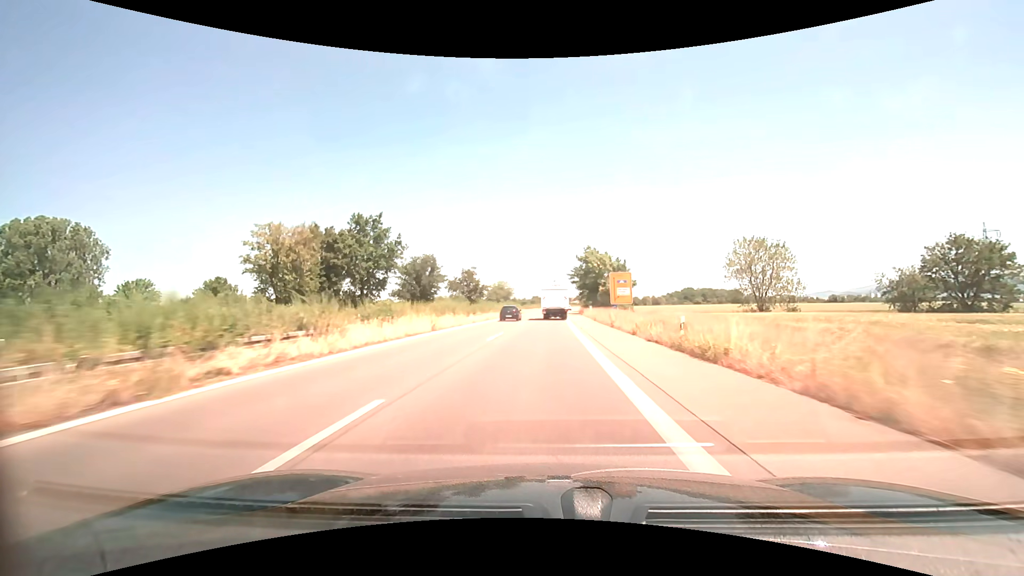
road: trunk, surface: asphalt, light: Day
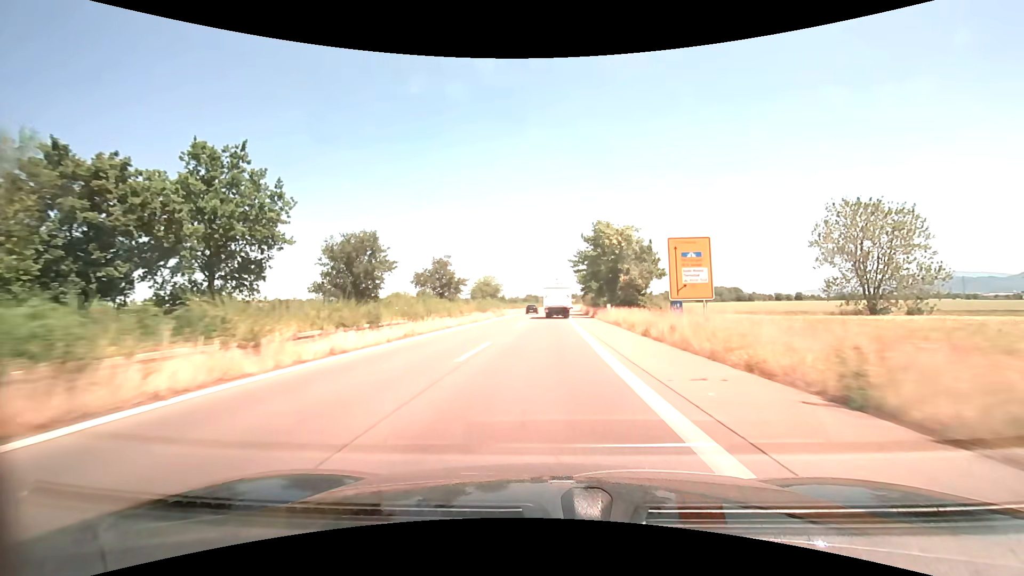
(+0.2, +25.3) m; +1°
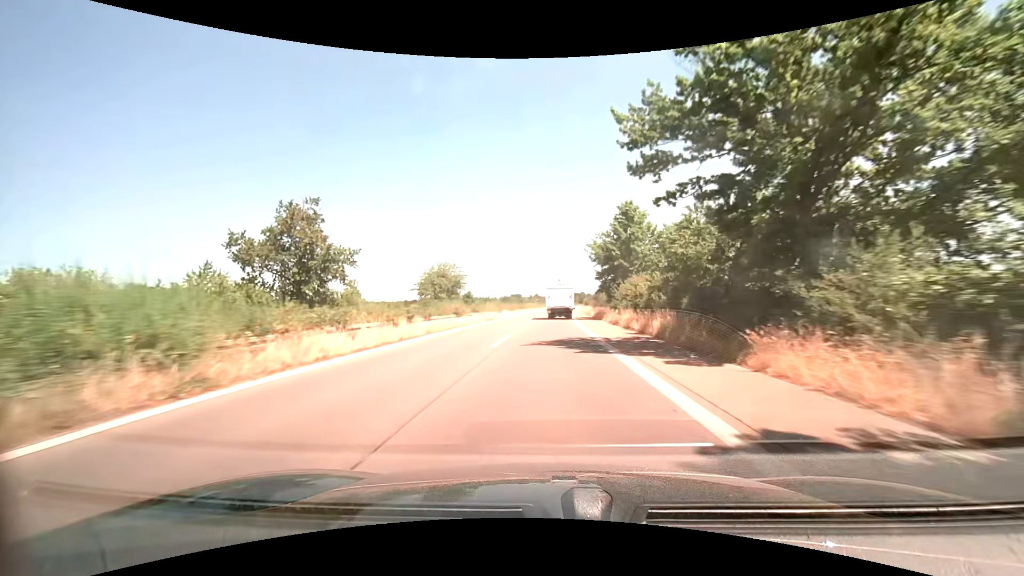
(+0.7, +50.3) m; +2°
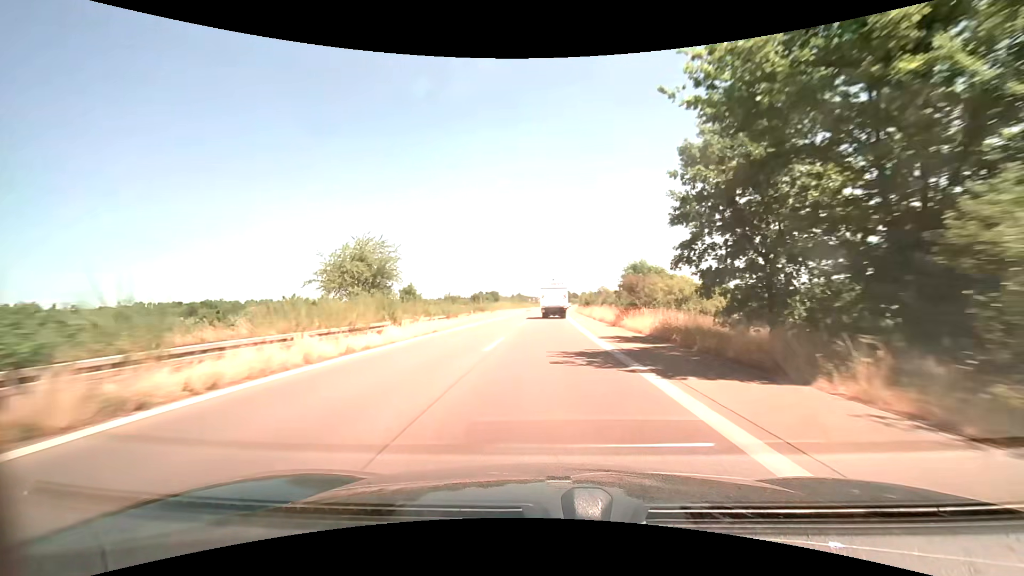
(+0.5, +37.5) m; +2°
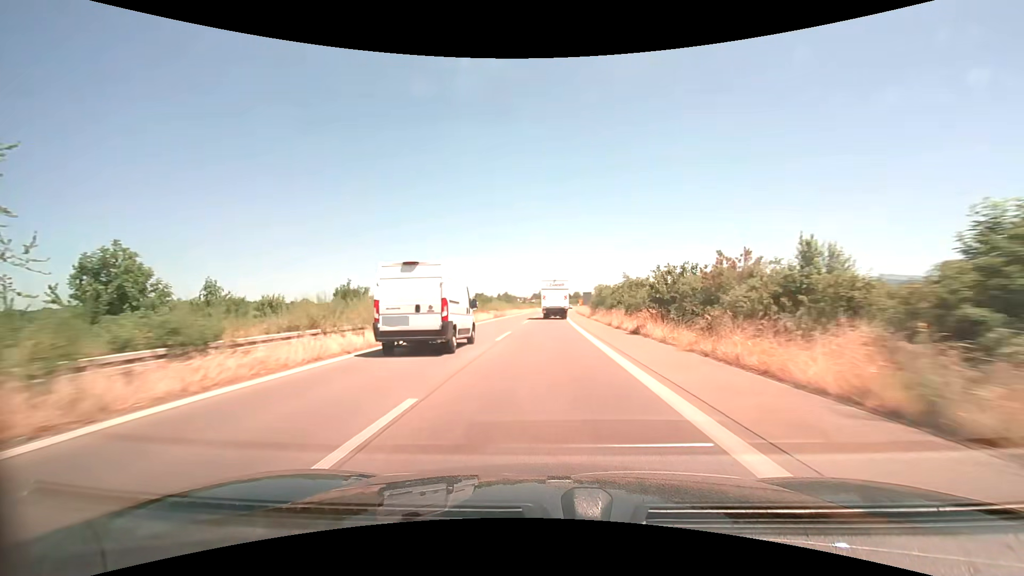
(+0.6, +49.7) m; +1°
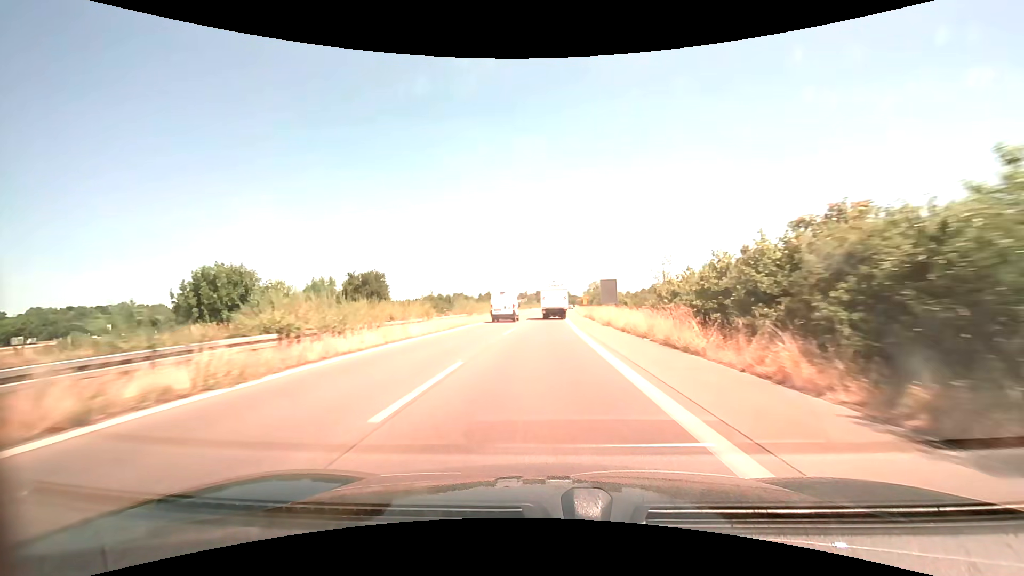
(+0.6, +49.6) m; +1°
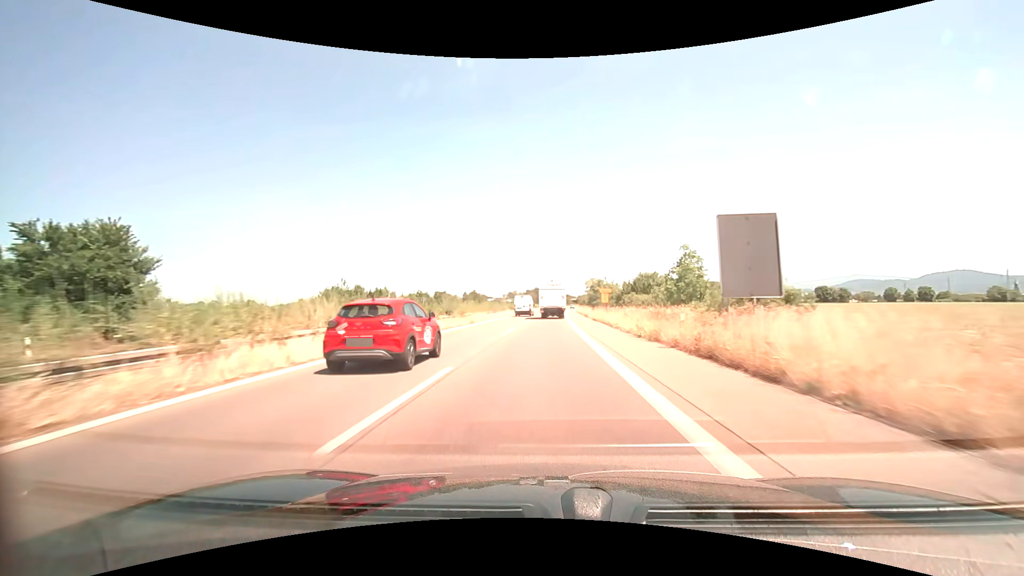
(+0.4, +37.4) m; +1°
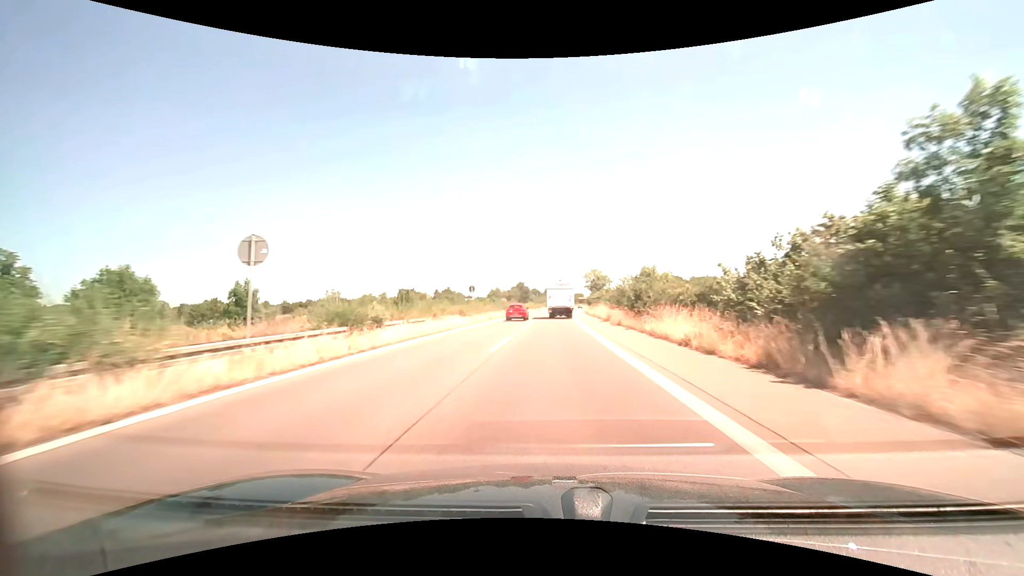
(+0.6, +62.7) m; +1°
(0, +10) (0, +20) (0, +30) (+1, +40) (+1, +50) (+1, +60) (+2, +70) (+2, +80) (+3, +90) (+3, +100) m
